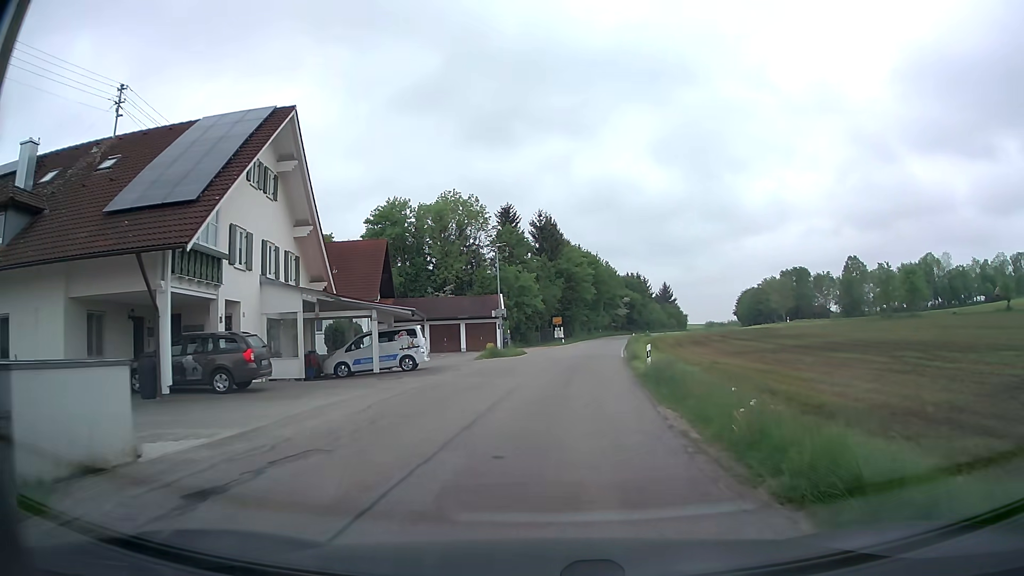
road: tertiary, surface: asphalt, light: Day
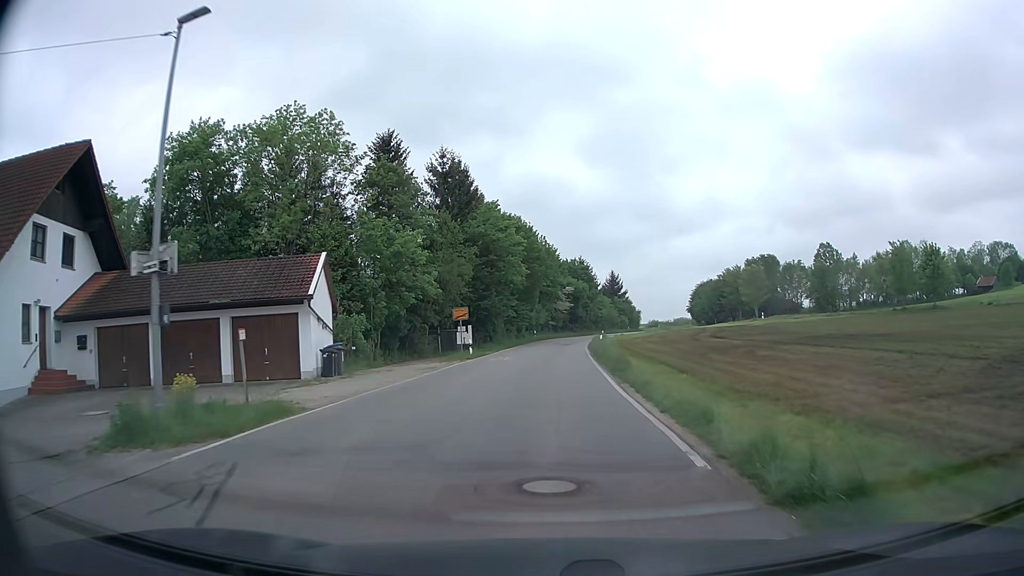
(+1.9, +30.2) m; +6°
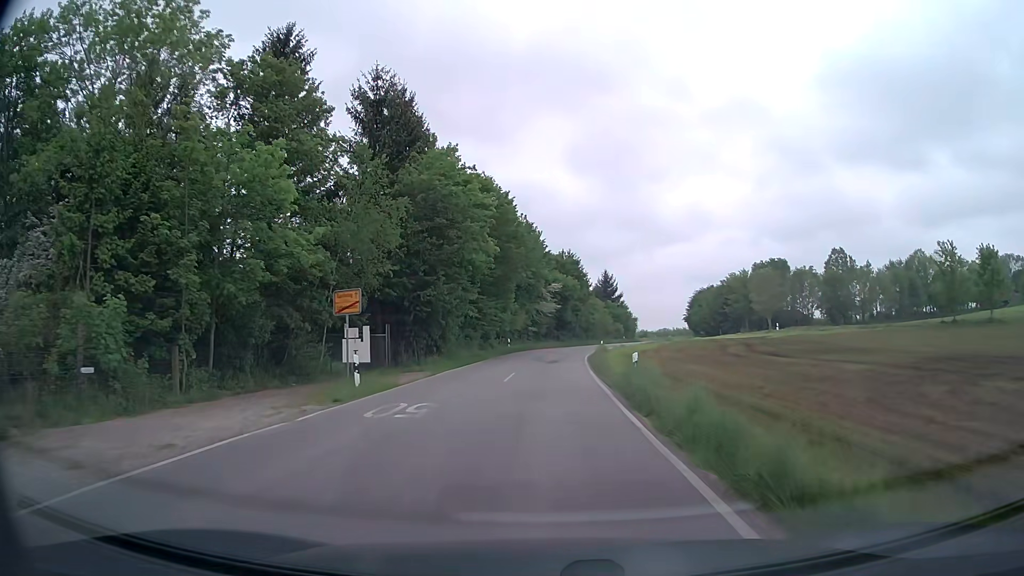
(+0.3, +19.2) m; +1°
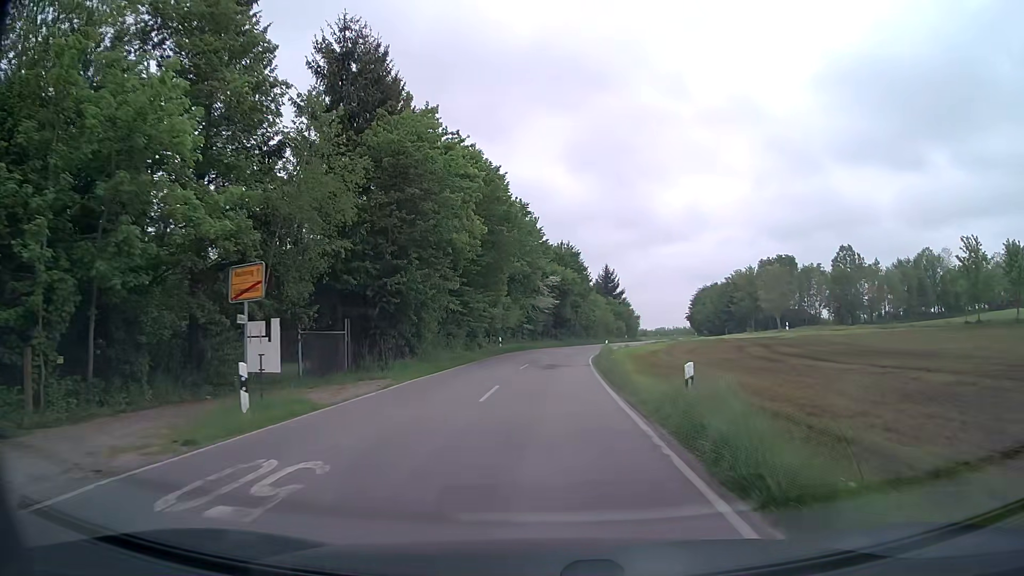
(0.0, +6.5) m; 0°
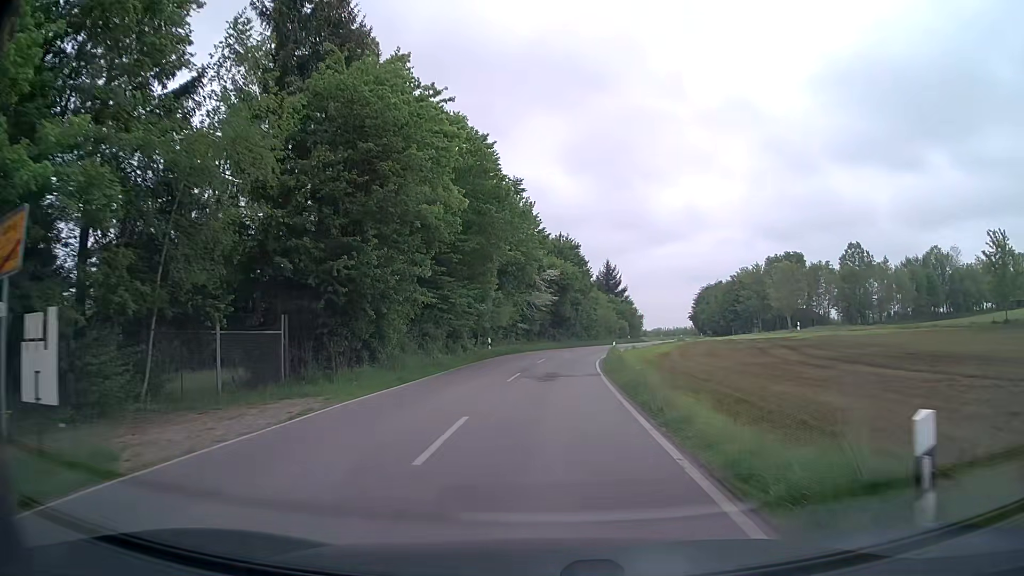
(0.0, +6.6) m; 0°
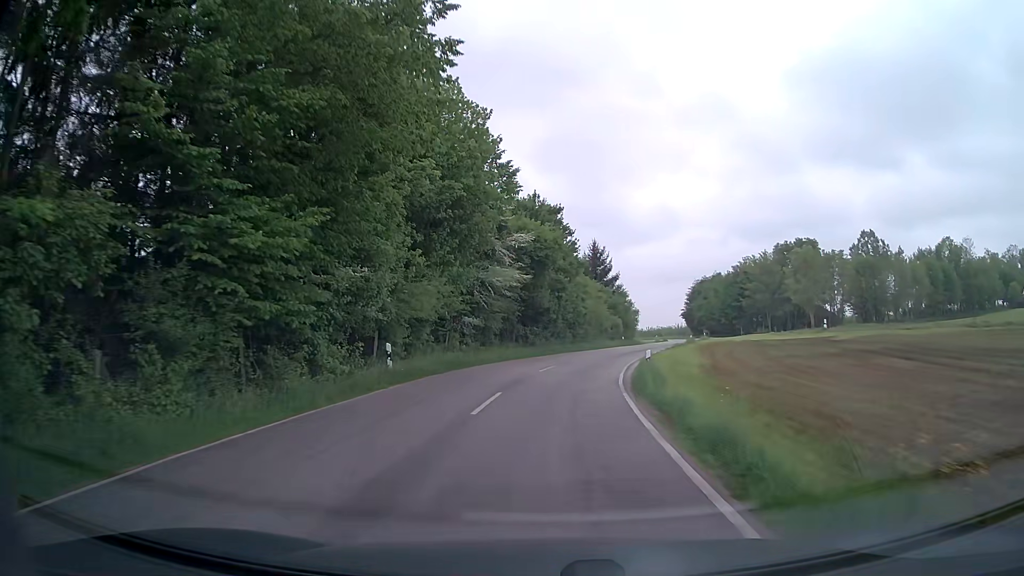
(+0.4, +20.0) m; +2°
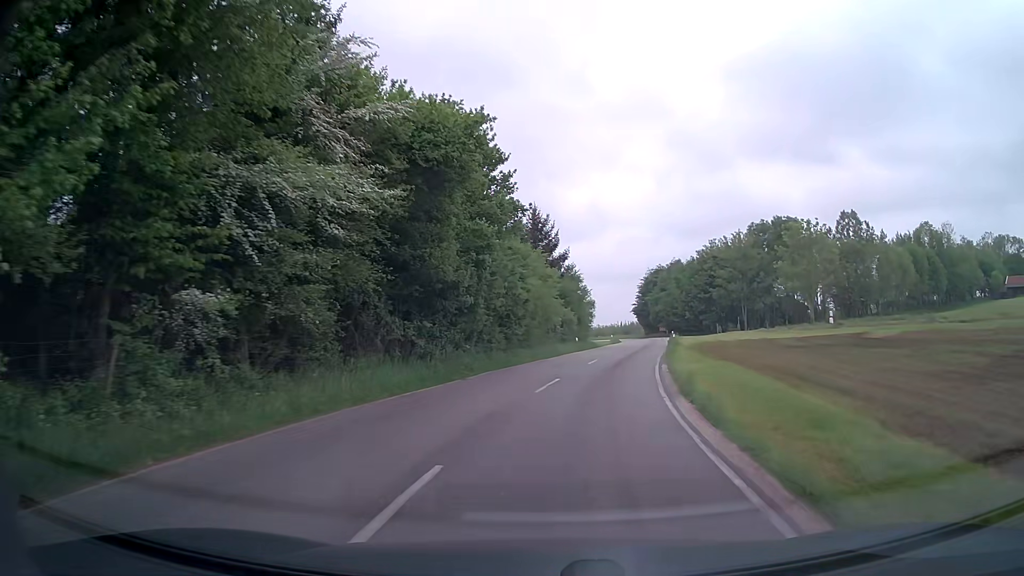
(+0.7, +20.4) m; +6°
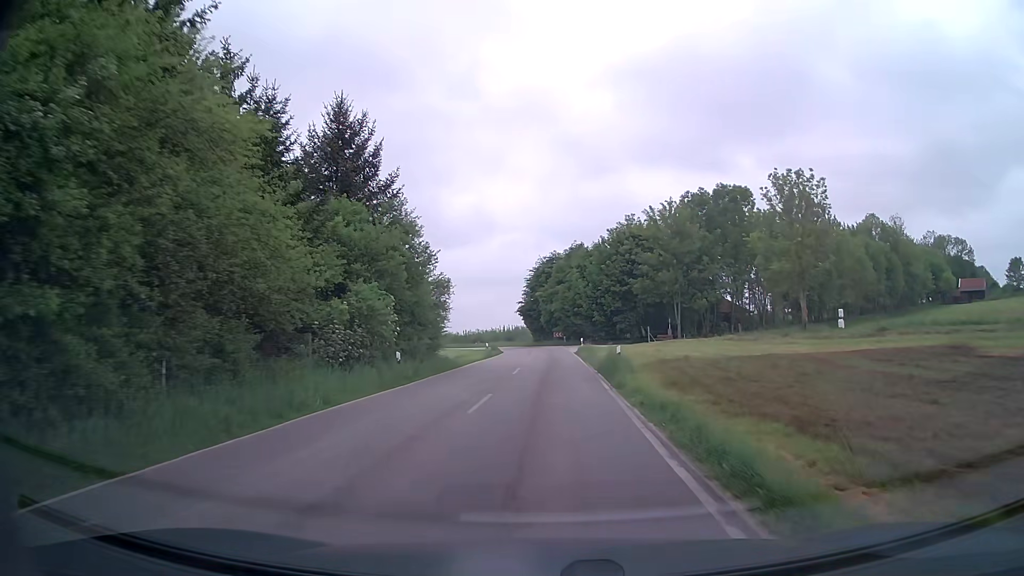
(+3.0, +26.8) m; +10°
(0, +10) (0, +20) (0, +30) (+1, +40) (+1, +50) (0, +60) (0, +70) (-1, +80) (-3, +90) (-5, +99) m
